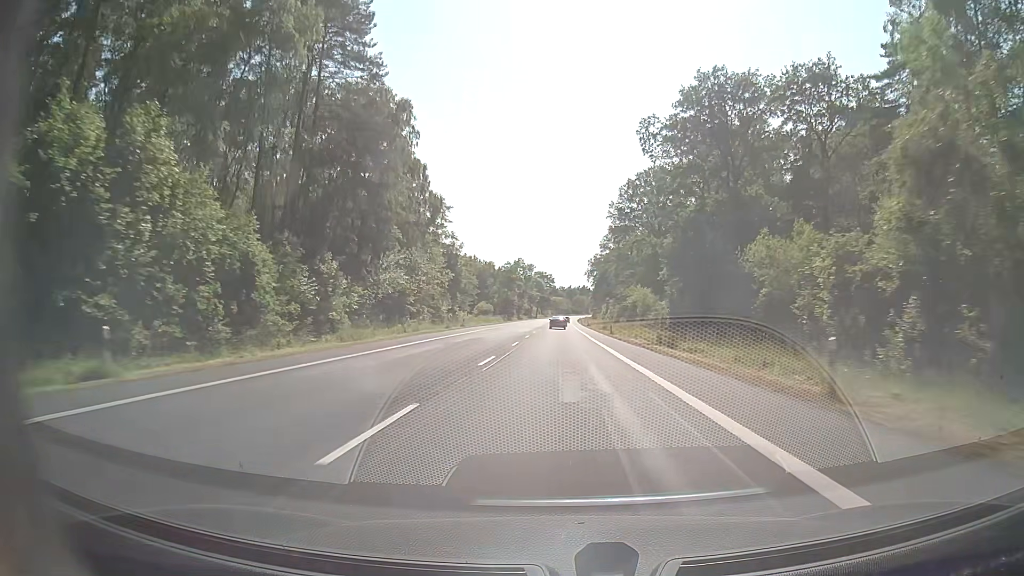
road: secondary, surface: asphalt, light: Day
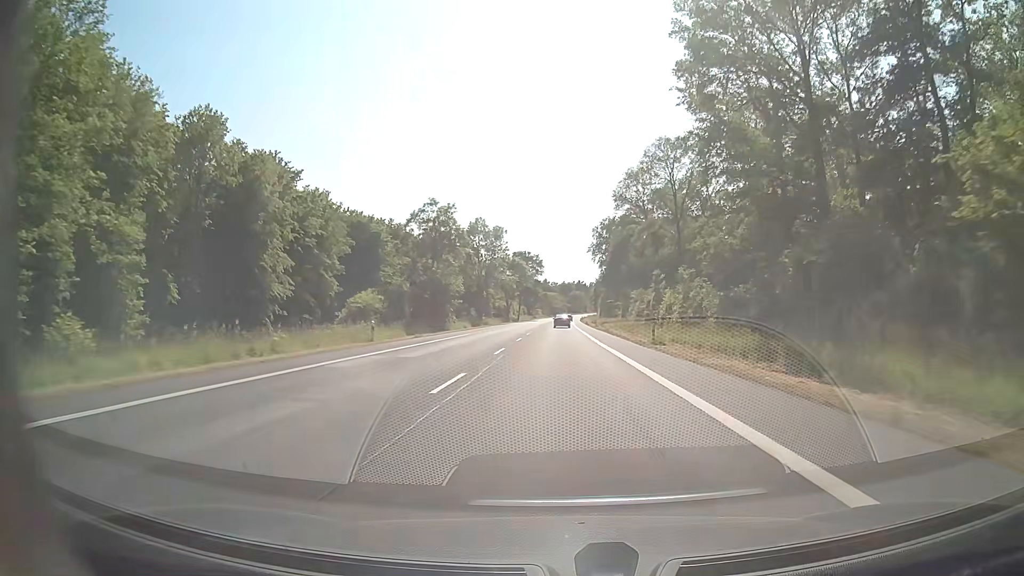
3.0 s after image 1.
(+0.2, +79.3) m; +1°
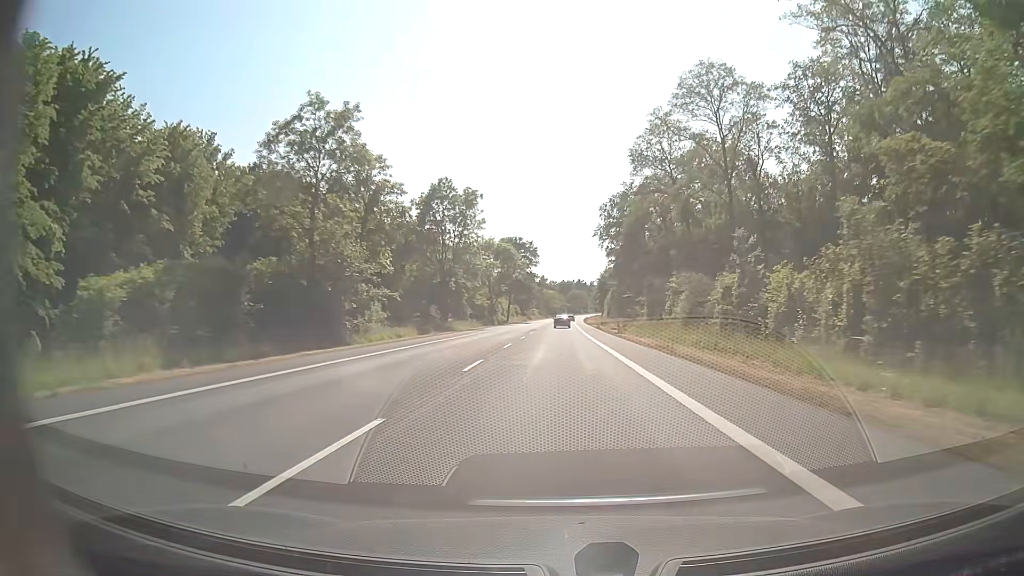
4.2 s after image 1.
(0.0, +31.6) m; 0°
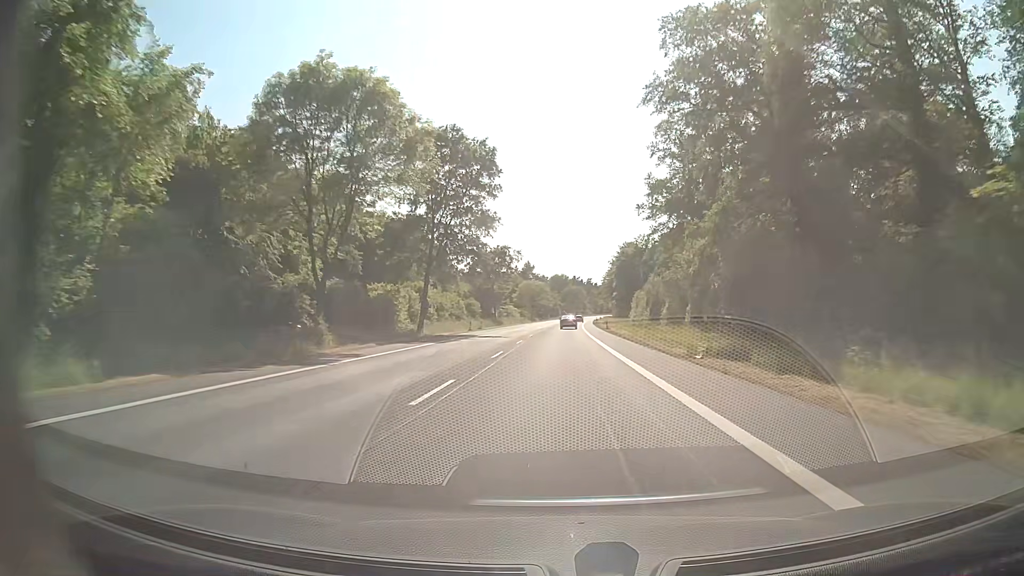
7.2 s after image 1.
(+0.4, +79.0) m; +1°
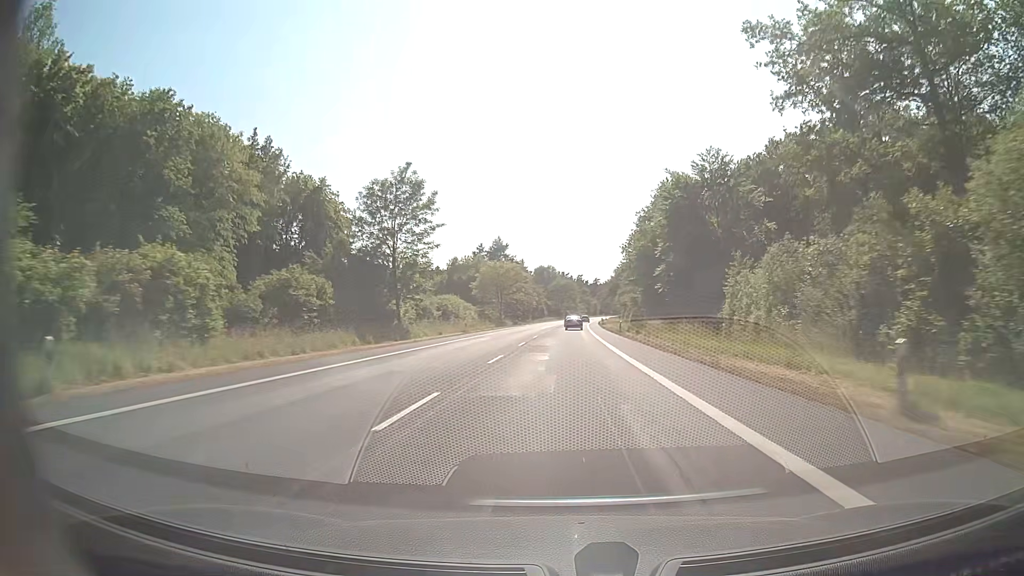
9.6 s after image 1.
(+0.3, +63.1) m; +1°
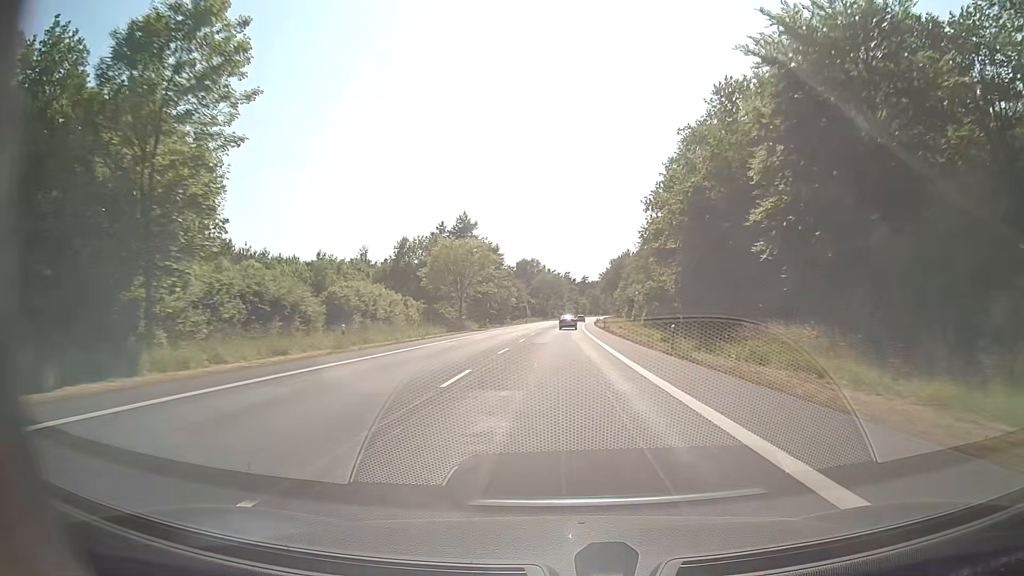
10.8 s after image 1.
(+0.5, +31.6) m; +2°
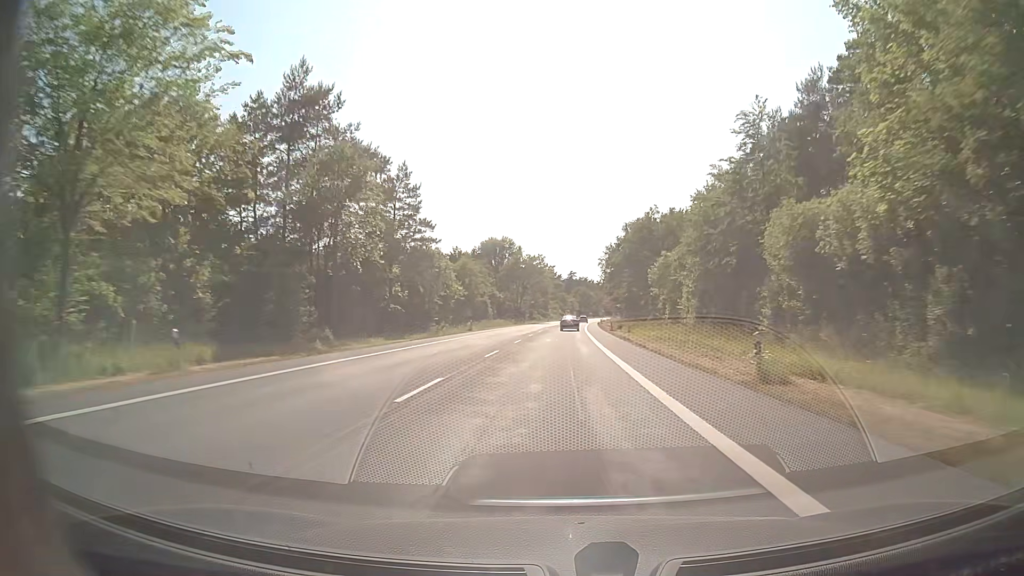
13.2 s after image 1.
(+0.8, +63.1) m; +1°
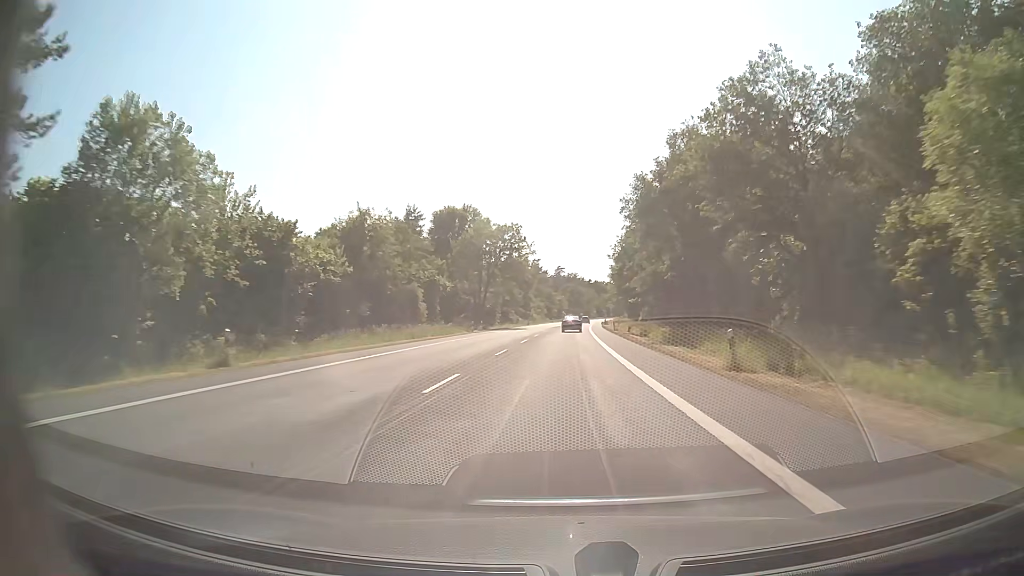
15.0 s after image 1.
(+0.4, +47.4) m; +1°
(0, +10) (0, +20) (0, +30) (+1, +40) (+1, +50) (+1, +60) (+2, +70) (+2, +80) (+3, +90) (+3, +100) m
